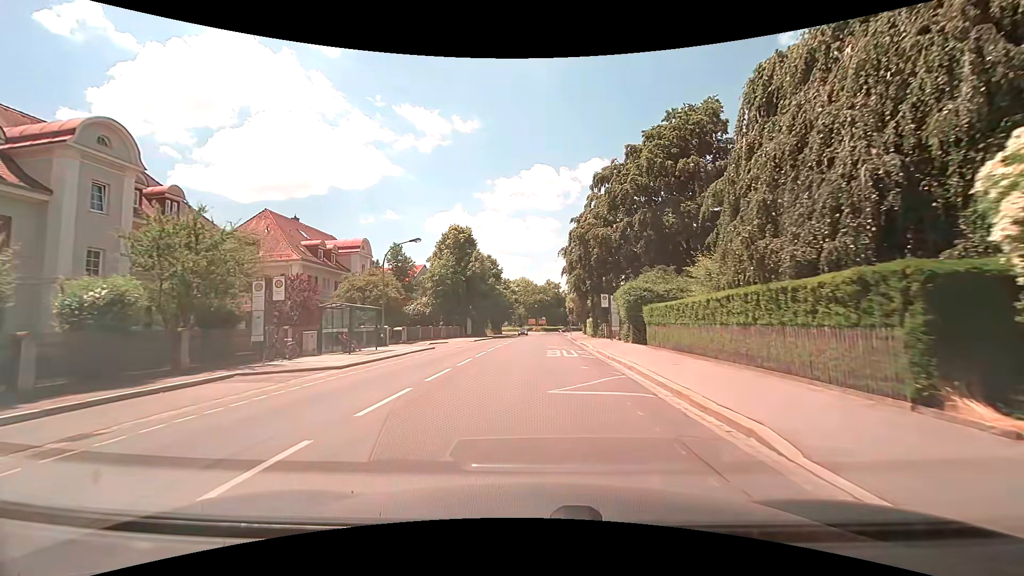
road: secondary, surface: asphalt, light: Day
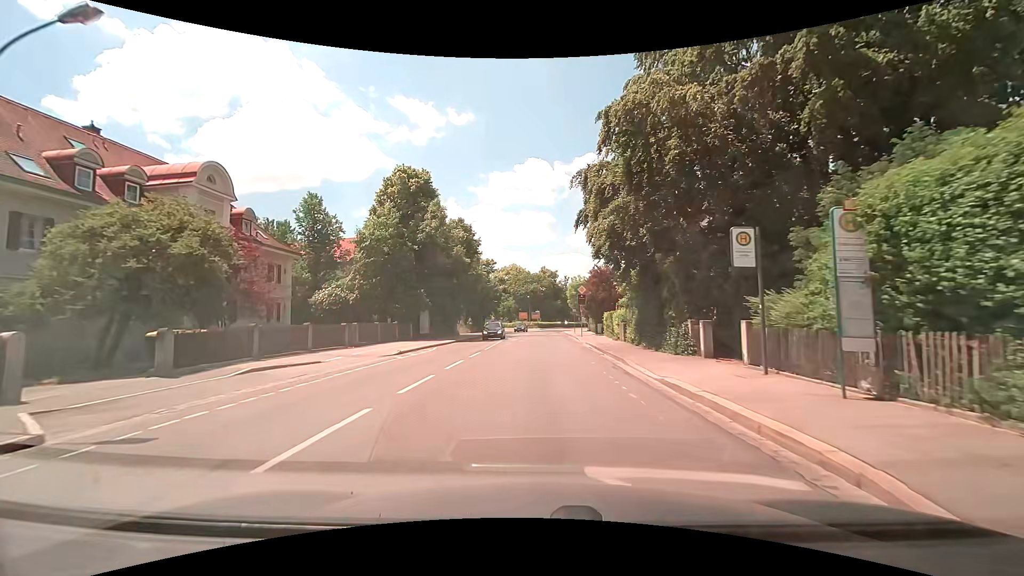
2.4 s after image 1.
(+0.2, +25.1) m; +1°
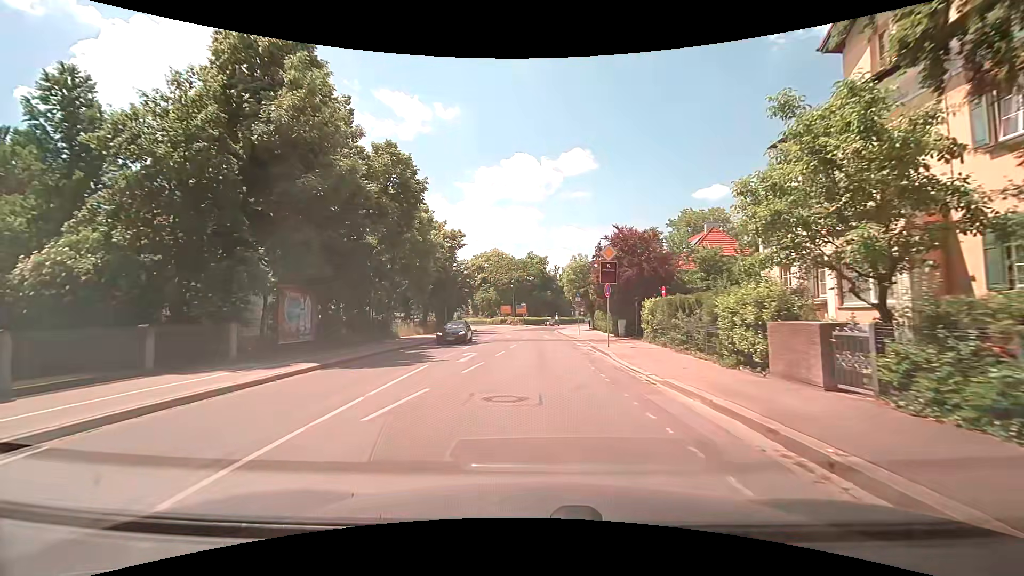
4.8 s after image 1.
(+0.2, +23.0) m; +2°
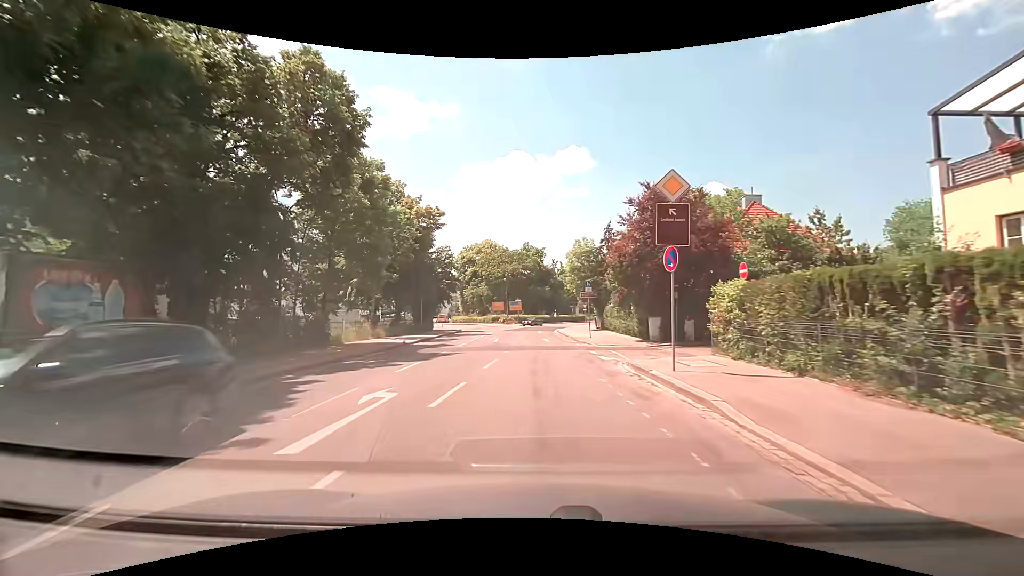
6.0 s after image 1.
(0.0, +11.3) m; +1°
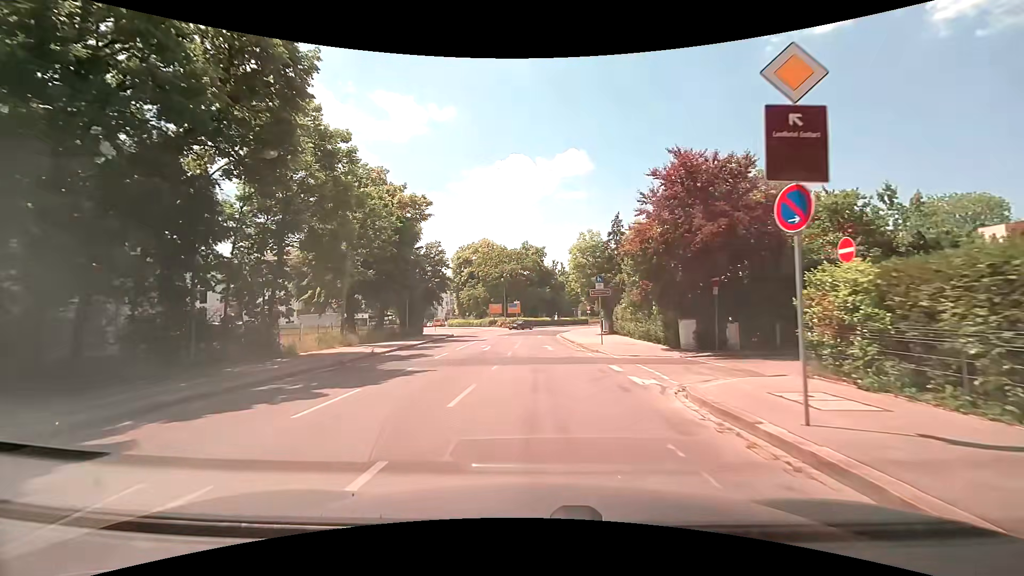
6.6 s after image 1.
(-0.1, +5.6) m; -1°
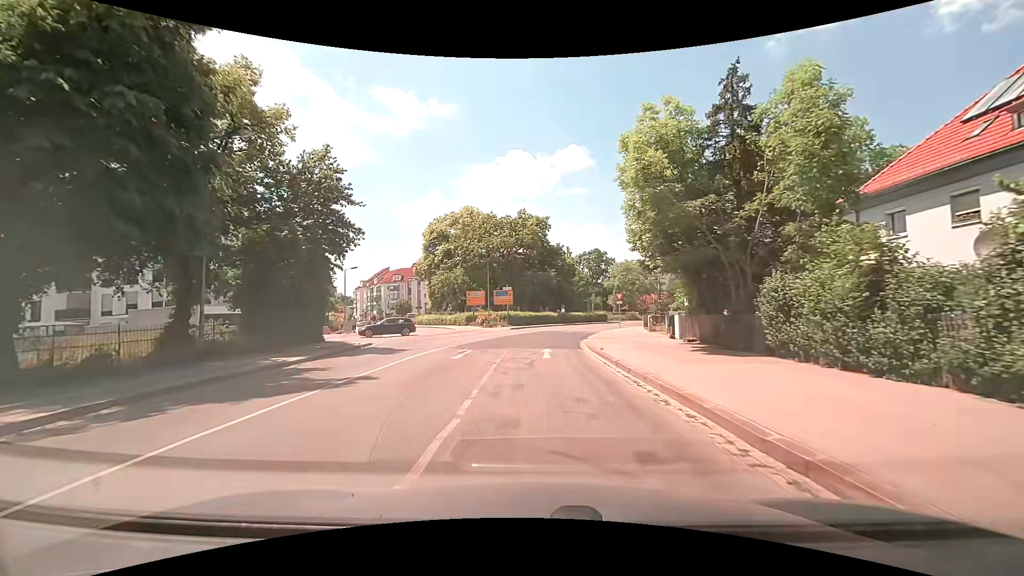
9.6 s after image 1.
(+0.1, +27.1) m; 0°
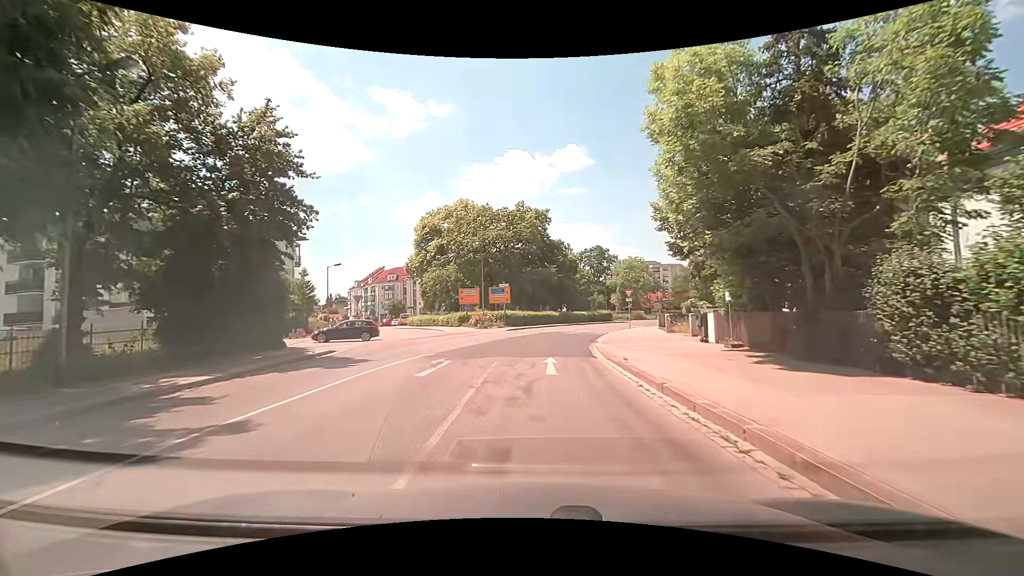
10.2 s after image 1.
(0.0, +5.0) m; 0°
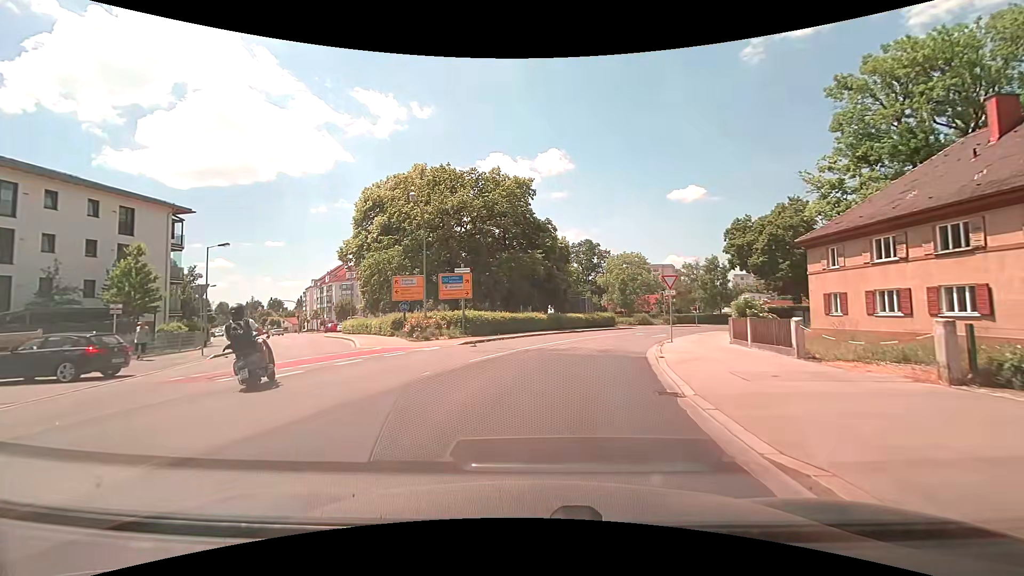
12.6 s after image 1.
(+0.2, +17.5) m; +3°
